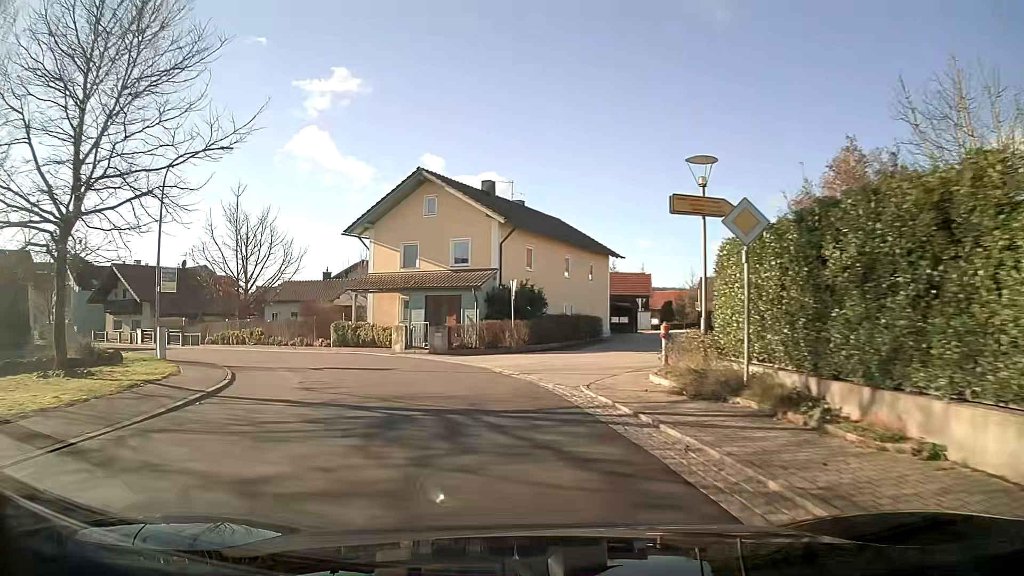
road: secondary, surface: asphalt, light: Day
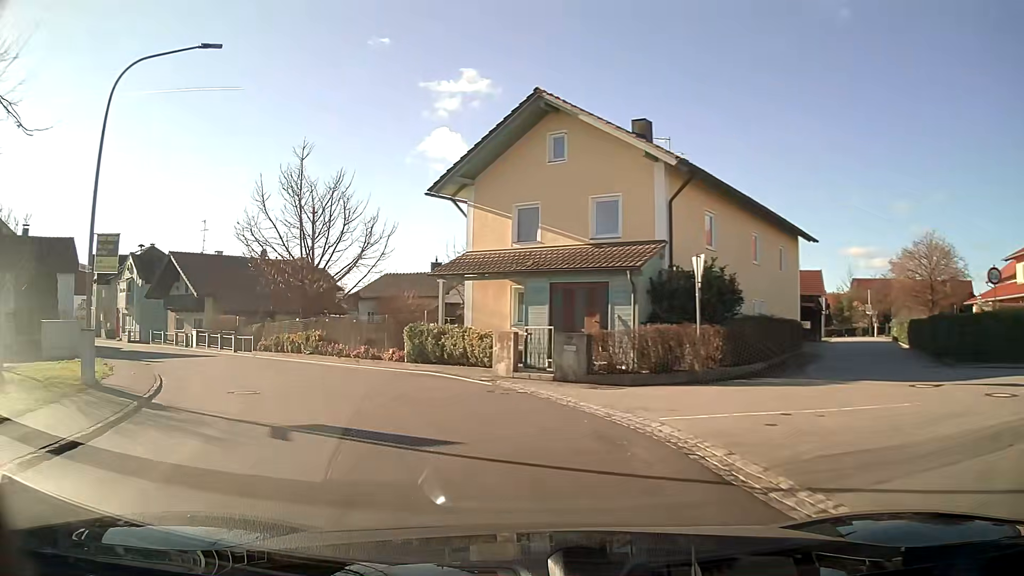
(-1.2, +11.1) m; -14°
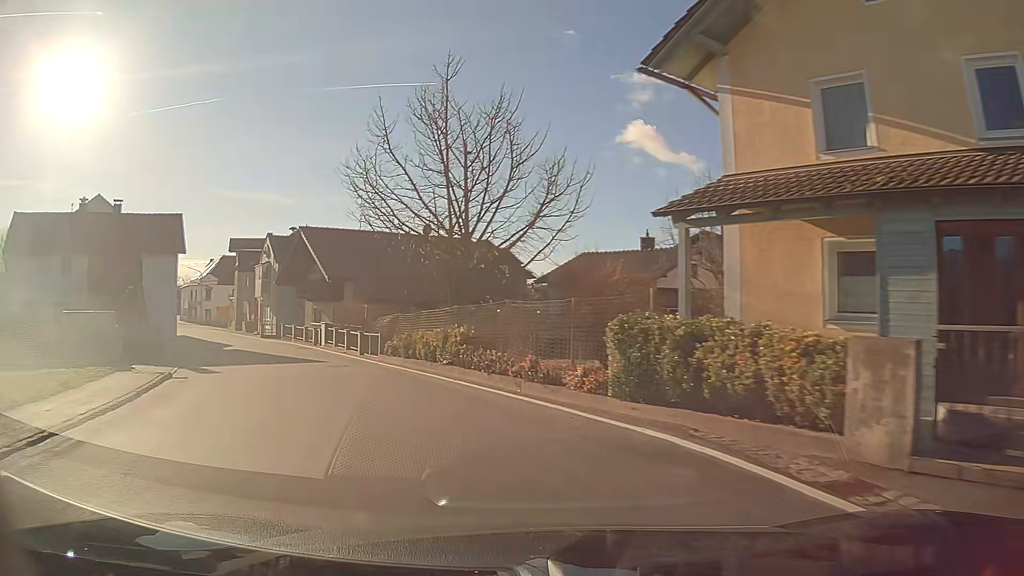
(-1.7, +10.8) m; -18°
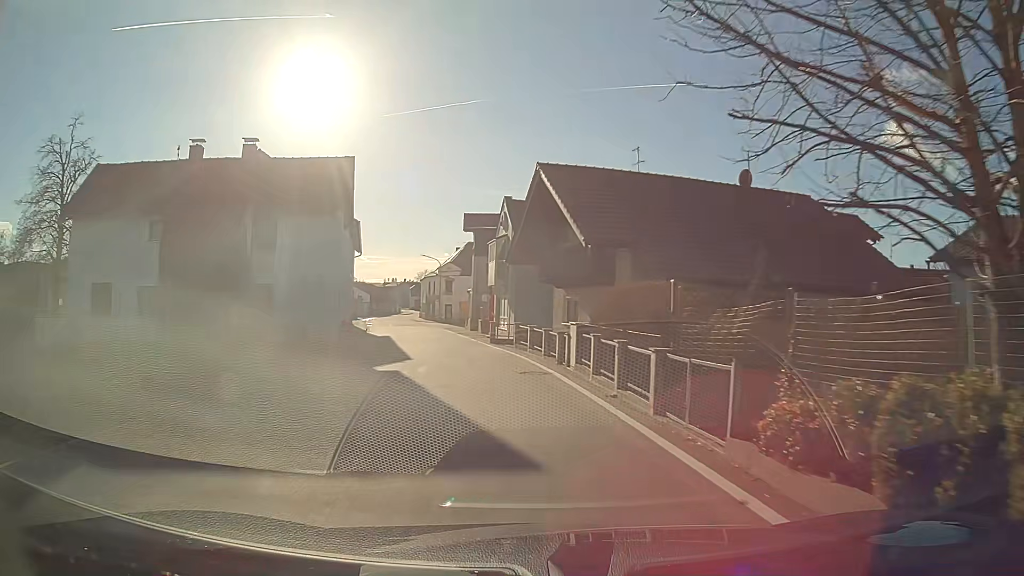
(-3.4, +16.2) m; -21°
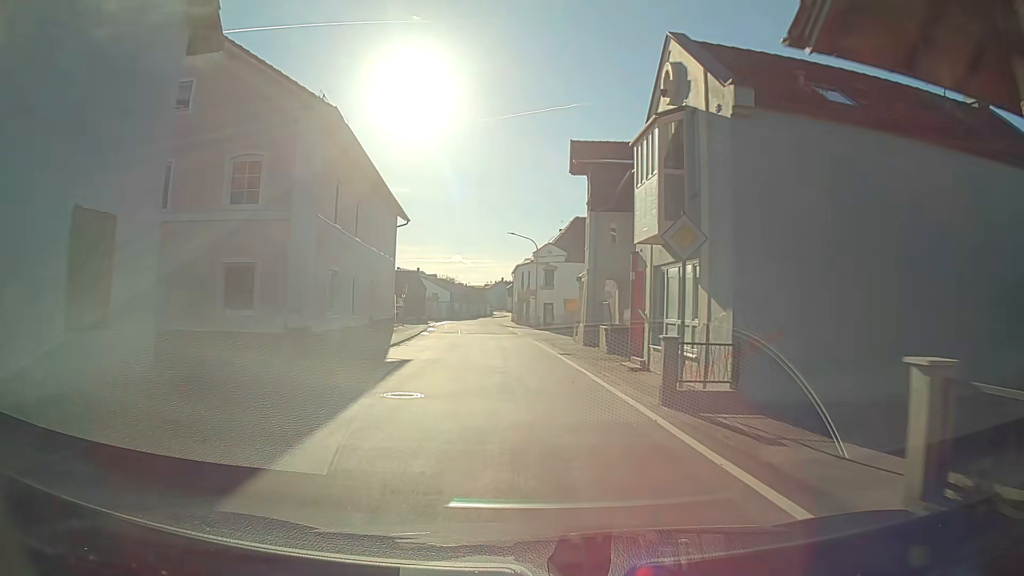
(-1.8, +24.1) m; -7°
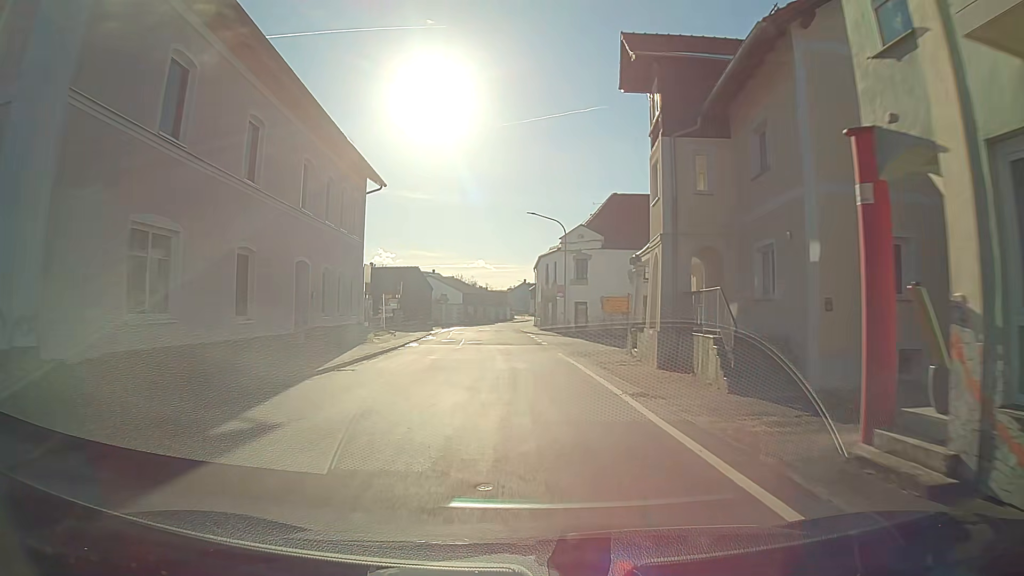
(-0.2, +12.9) m; -2°
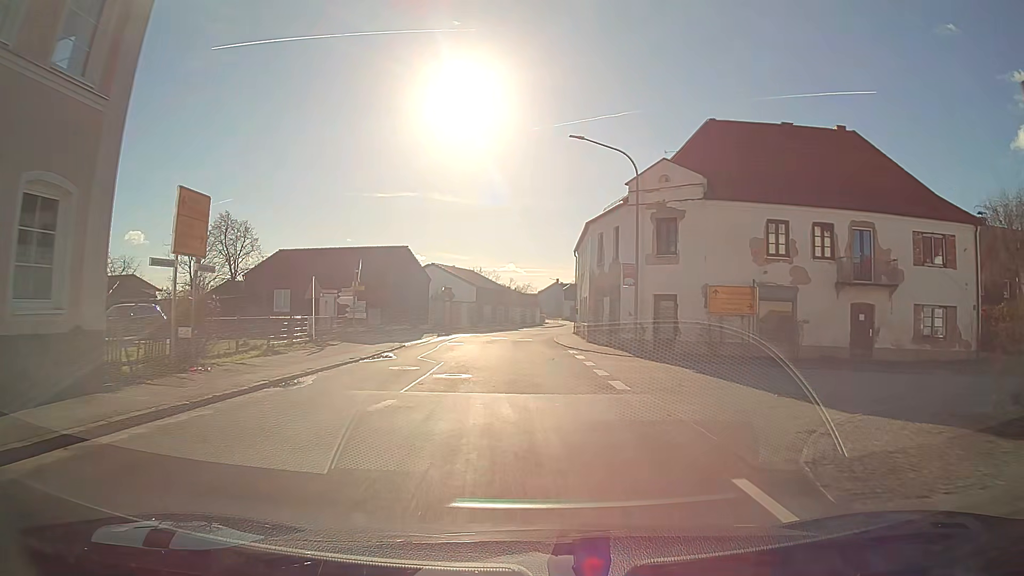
(-0.6, +20.0) m; -3°
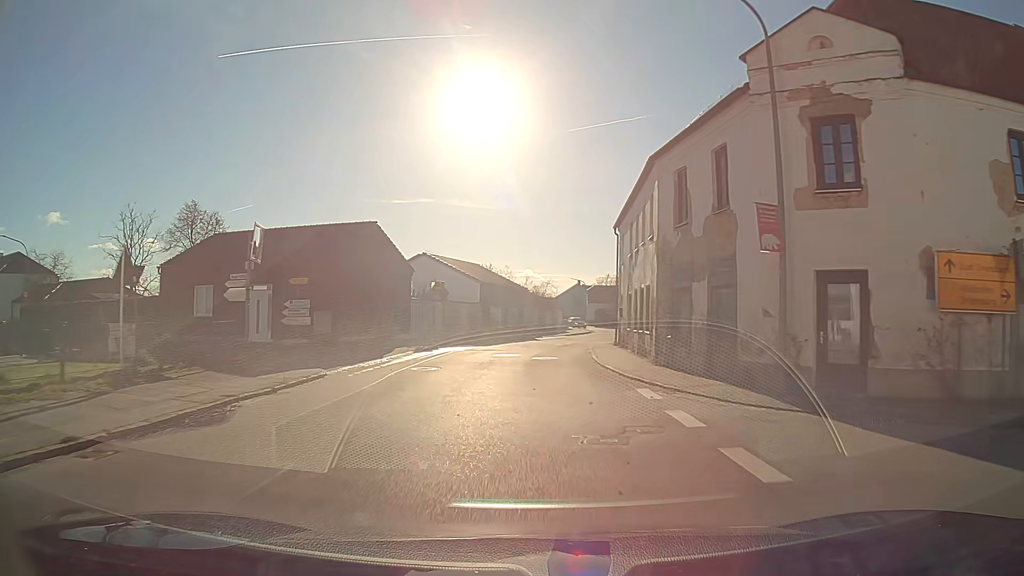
(0.0, +13.7) m; 0°
